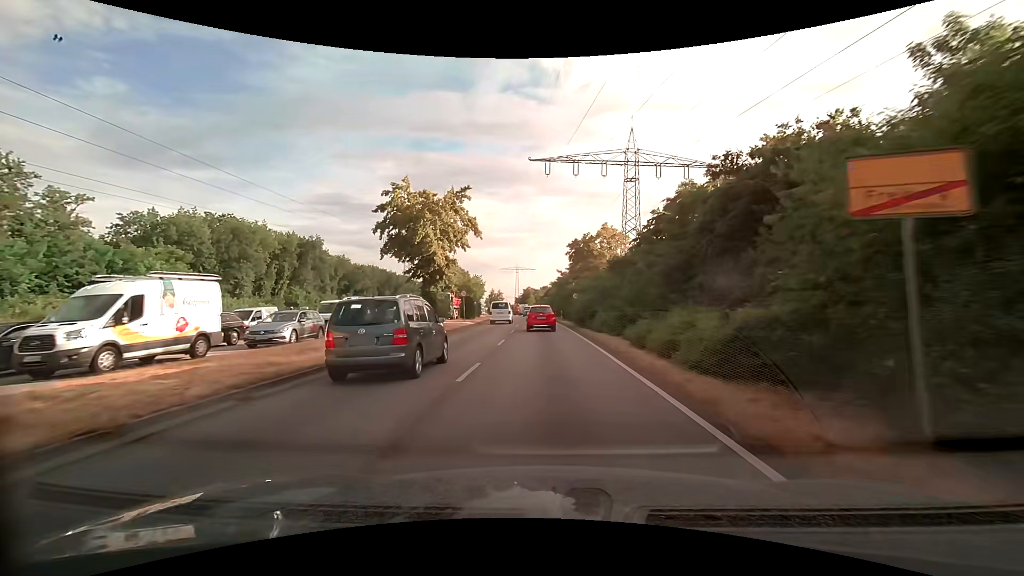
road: primary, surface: asphalt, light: Day
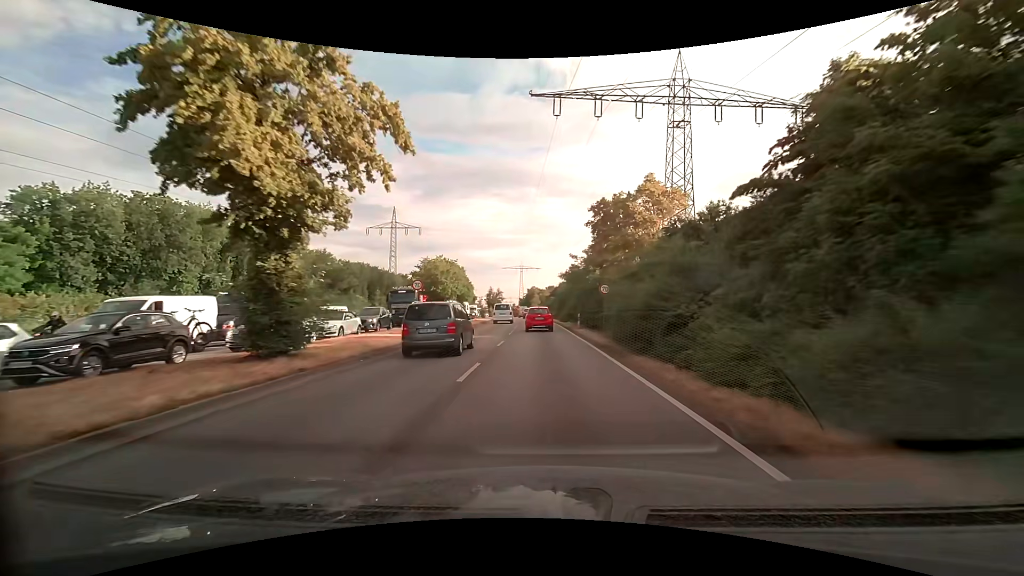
(-0.2, +18.0) m; -1°
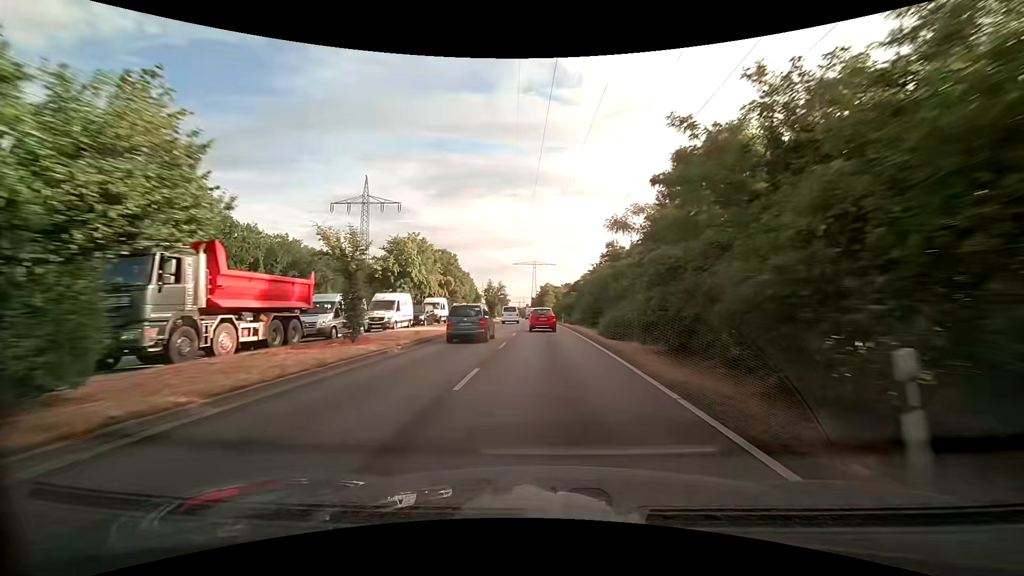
(-0.4, +28.6) m; -2°
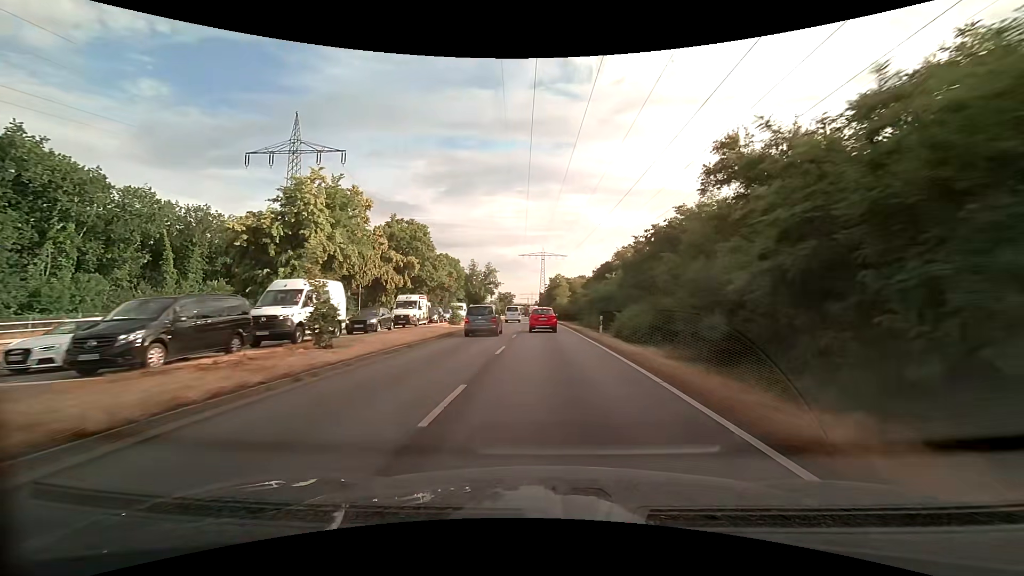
(-0.3, +29.8) m; -1°
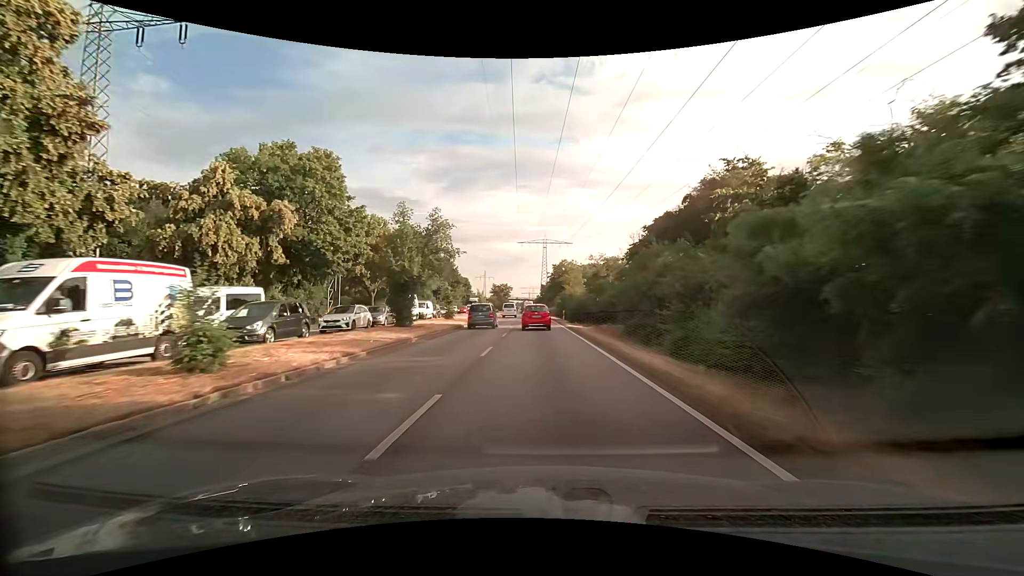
(-0.1, +28.6) m; 0°
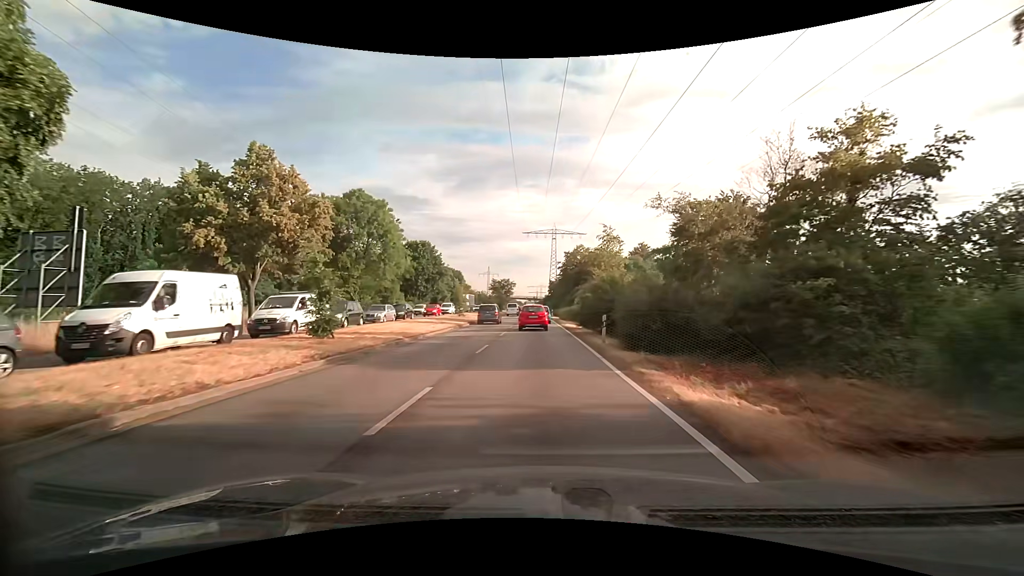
(-0.1, +26.4) m; -1°
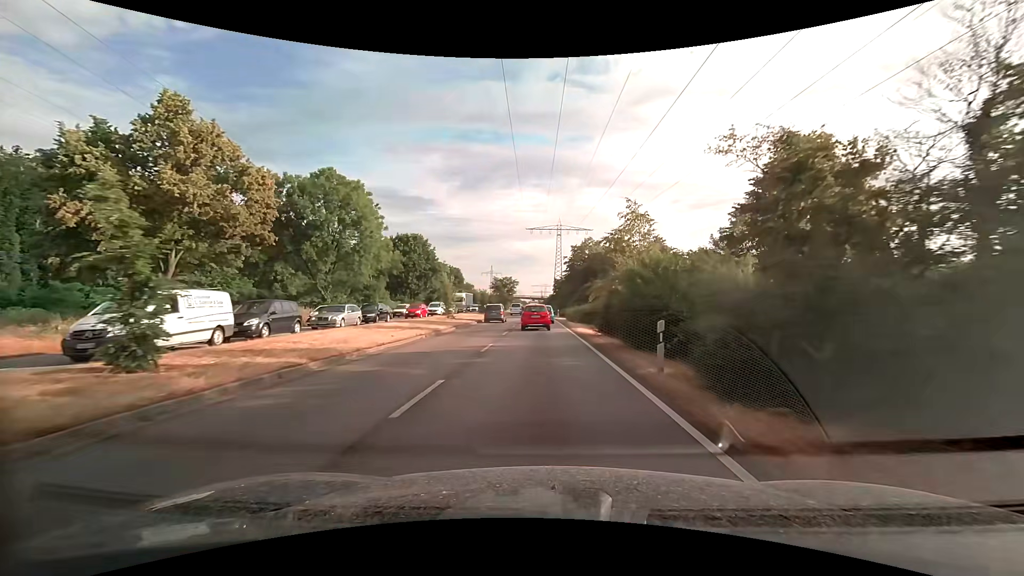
(0.0, +8.4) m; 0°
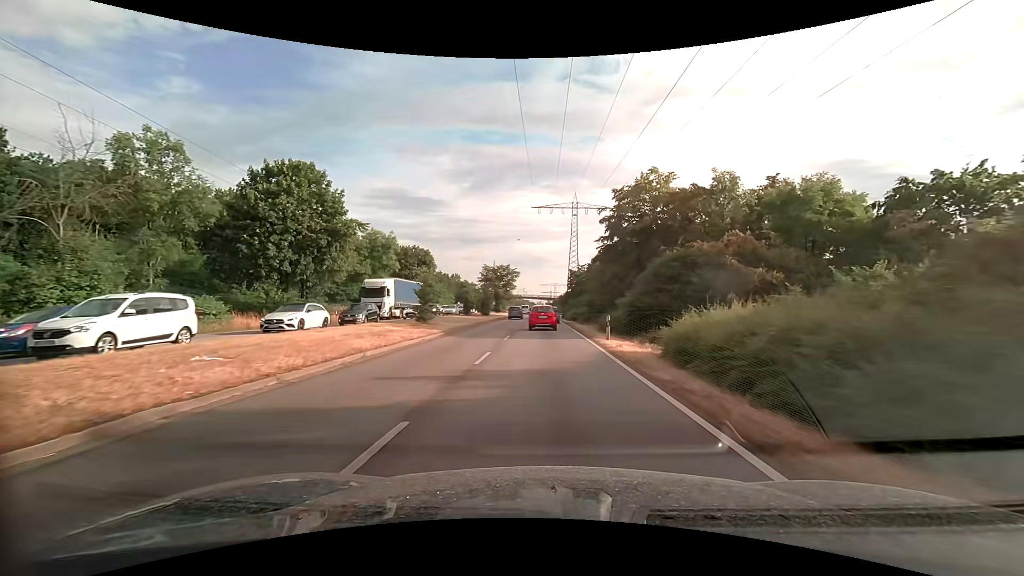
(-0.4, +39.6) m; -1°
(0, +10) (0, +20) (0, +30) (0, +40) (0, +50) (0, +60) (0, +70) (0, +80) (0, +90) (-1, +100) m
